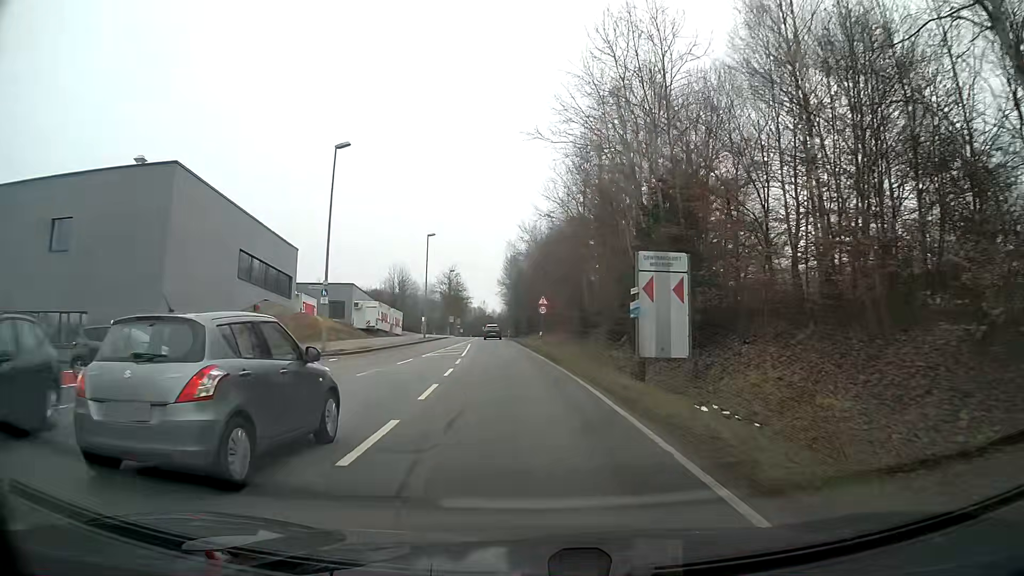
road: secondary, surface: asphalt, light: Day
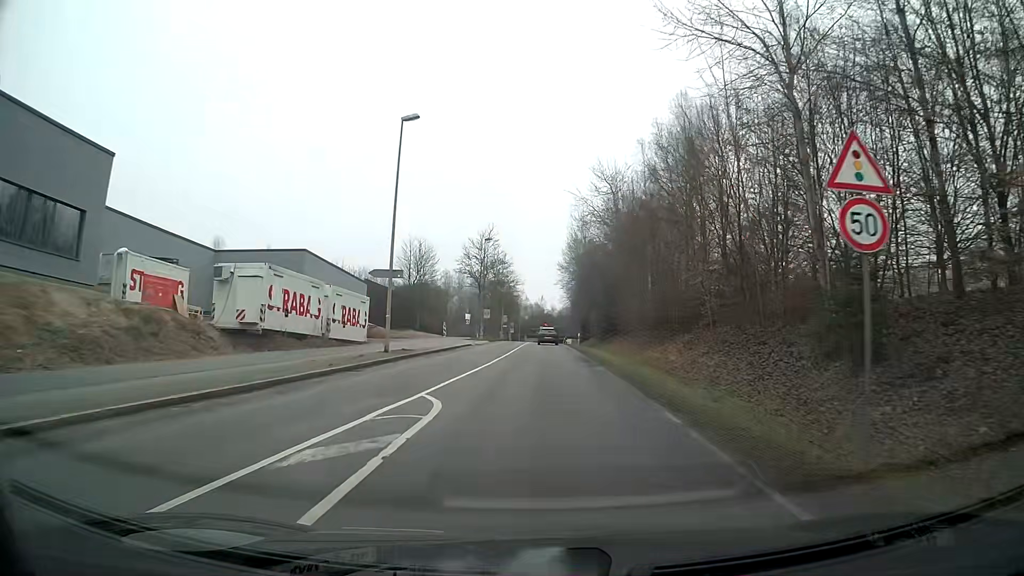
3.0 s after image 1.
(-2.0, +38.5) m; -4°
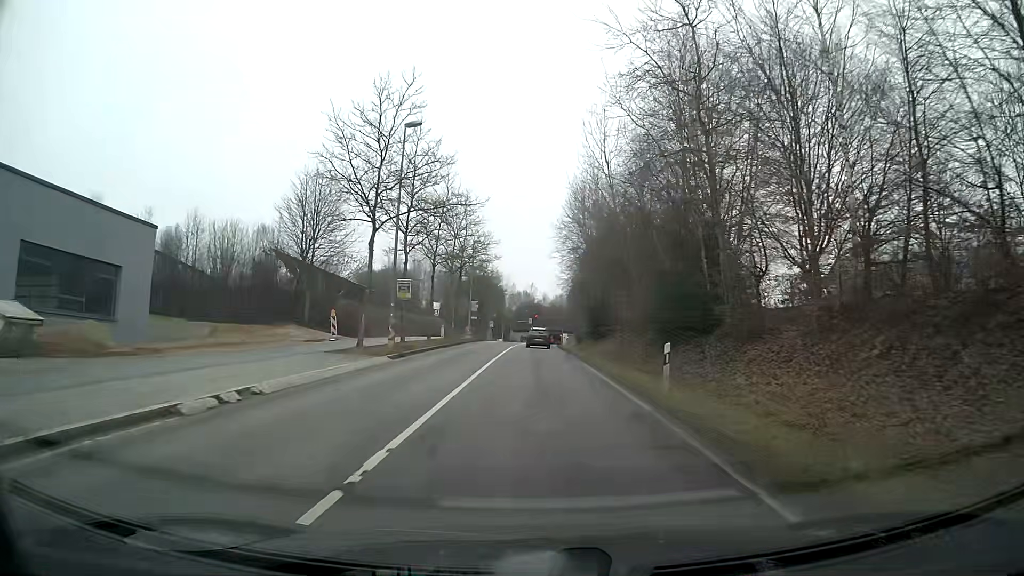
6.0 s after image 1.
(+0.5, +38.7) m; +1°
